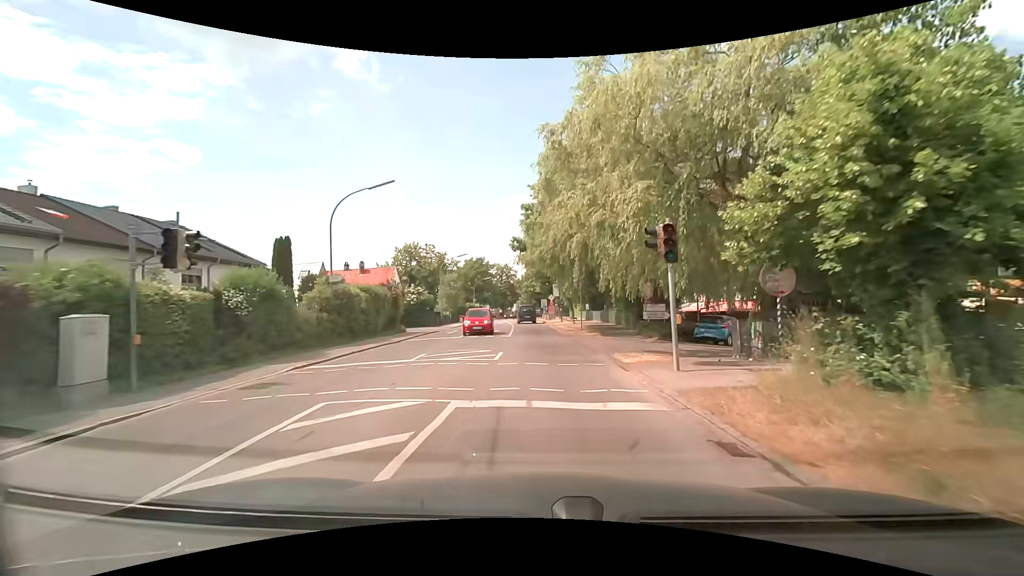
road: tertiary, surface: asphalt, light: Day
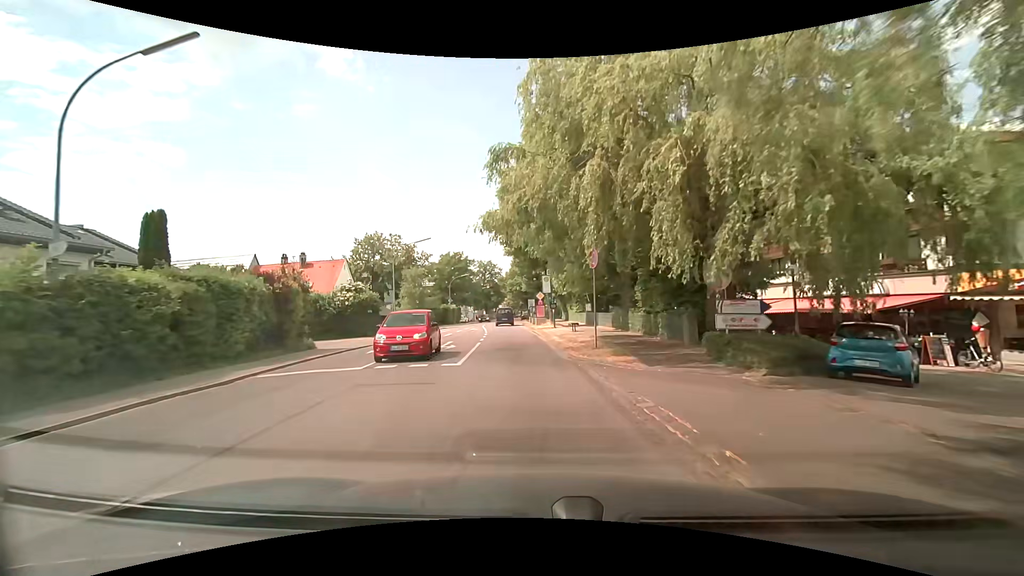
(+0.3, +12.9) m; +1°
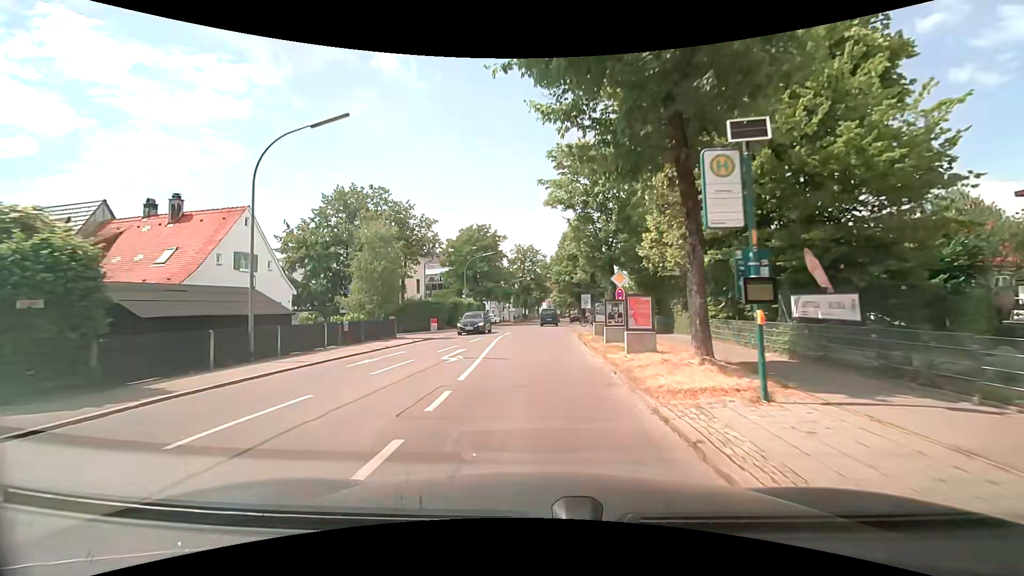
(-1.1, +25.9) m; -6°
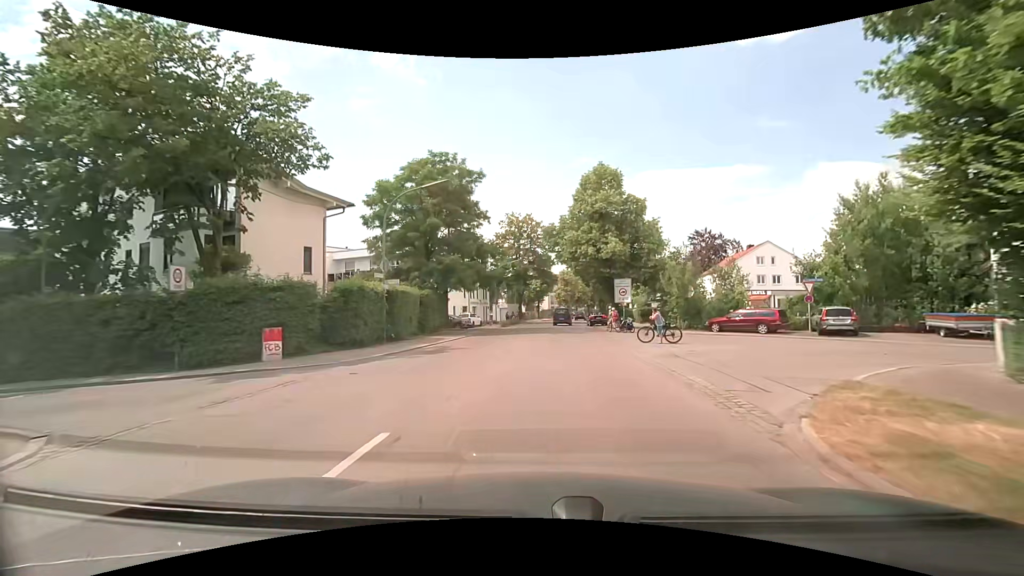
(+0.3, +27.4) m; +1°
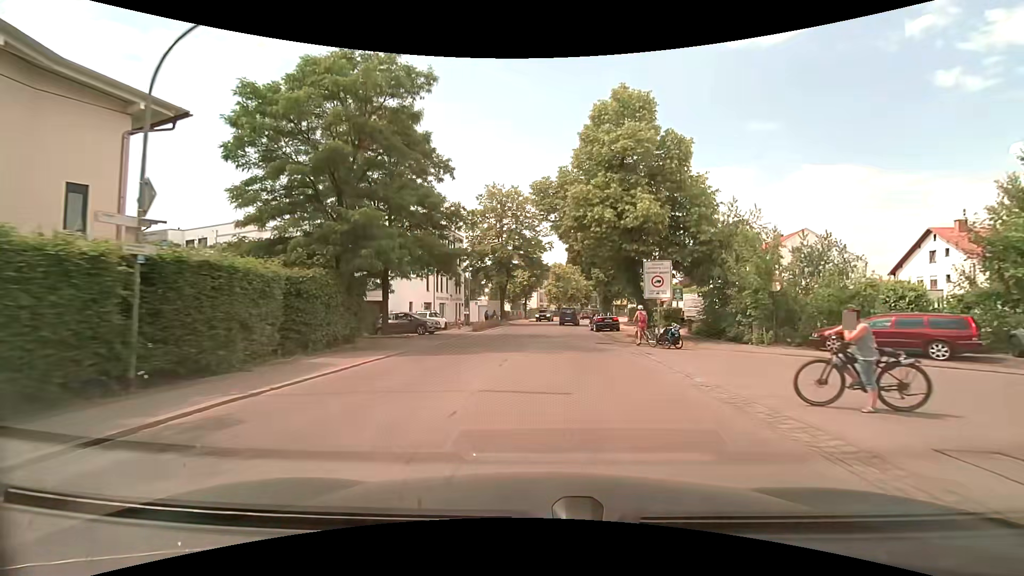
(+0.1, +13.9) m; +1°
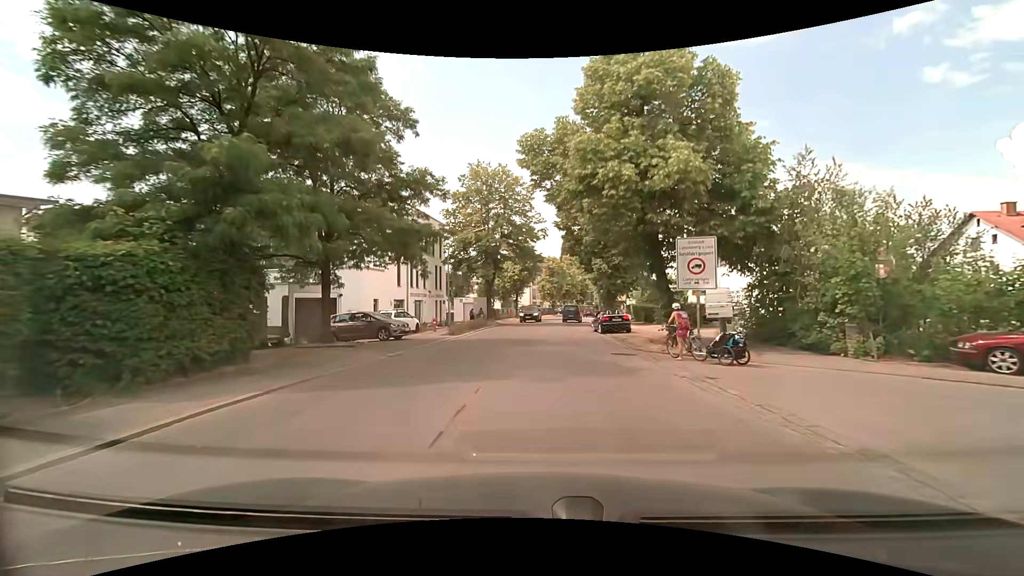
(+0.1, +6.8) m; +1°
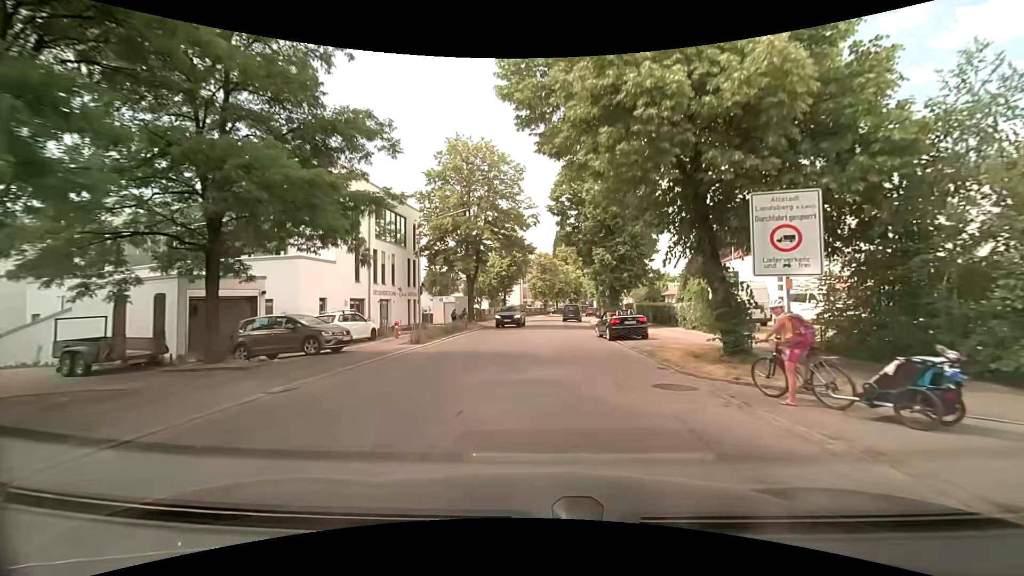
(0.0, +6.7) m; +1°
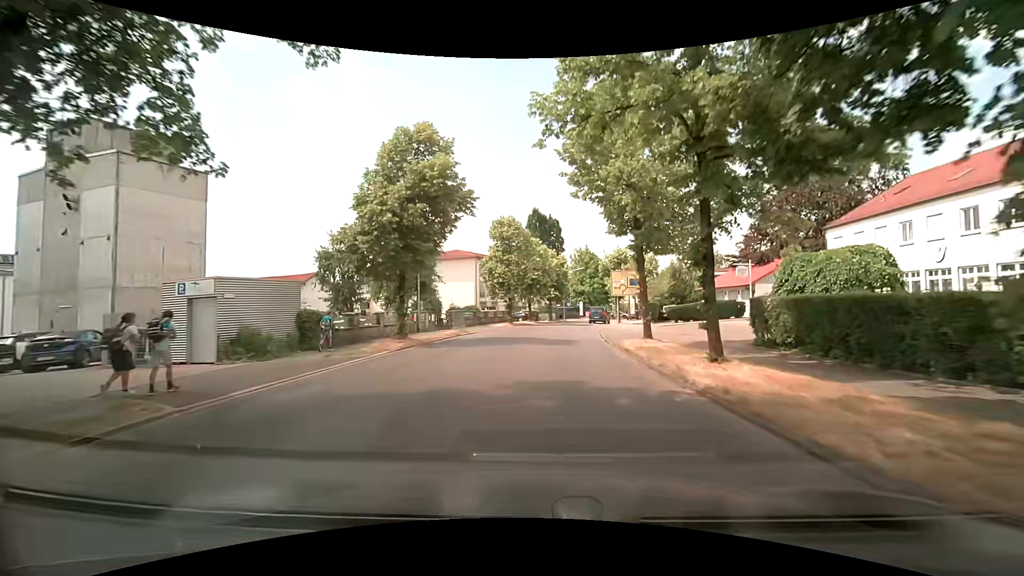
(+1.2, +32.7) m; +3°
(0, +10) (0, +20) (+1, +30) (+2, +40) (+4, +50) (+7, +59) (+10, +69) (+13, +78) (+17, +88) (+21, +97) m
